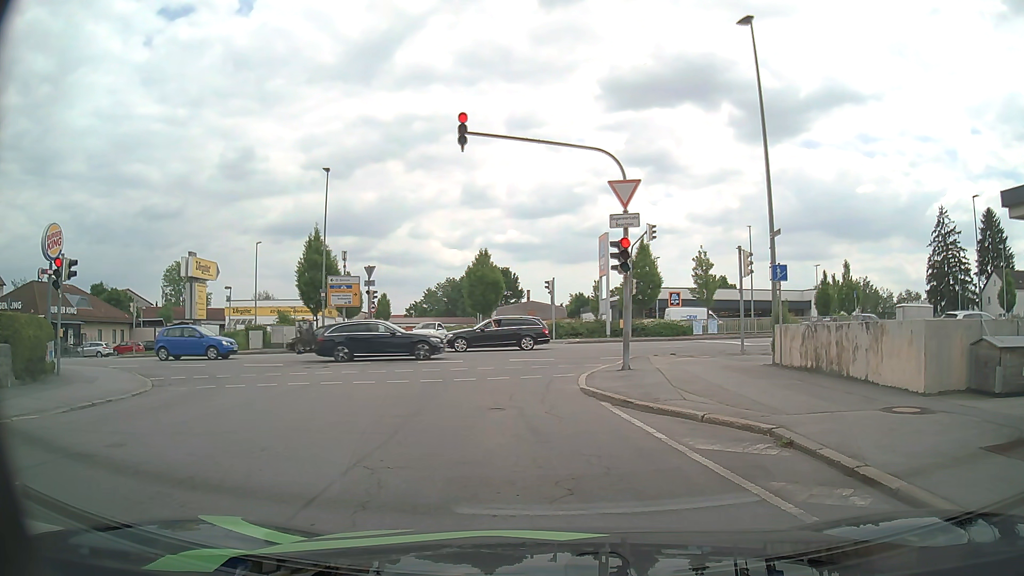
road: residential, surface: asphalt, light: Day
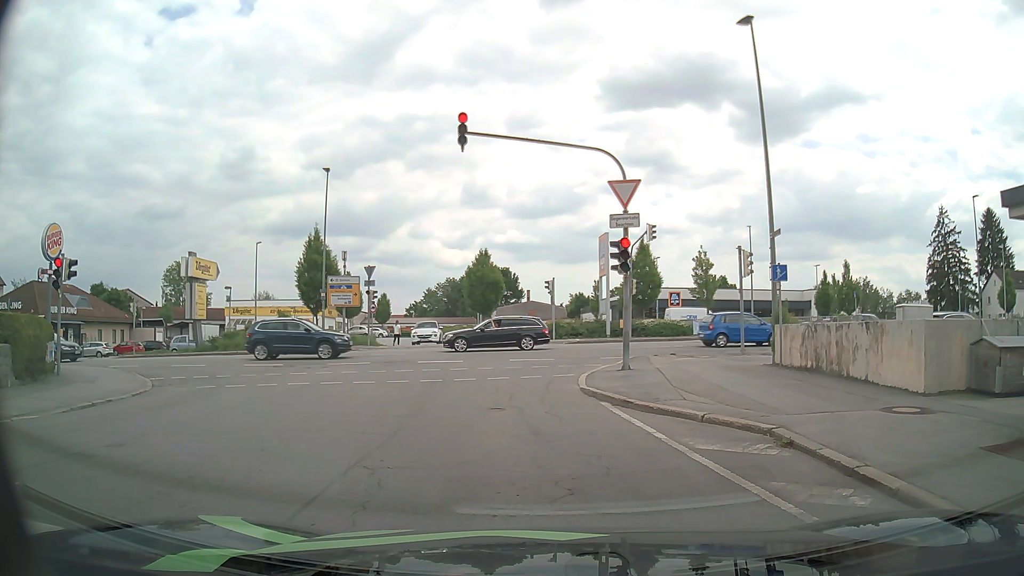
(0.0, 0.0) m; 0°
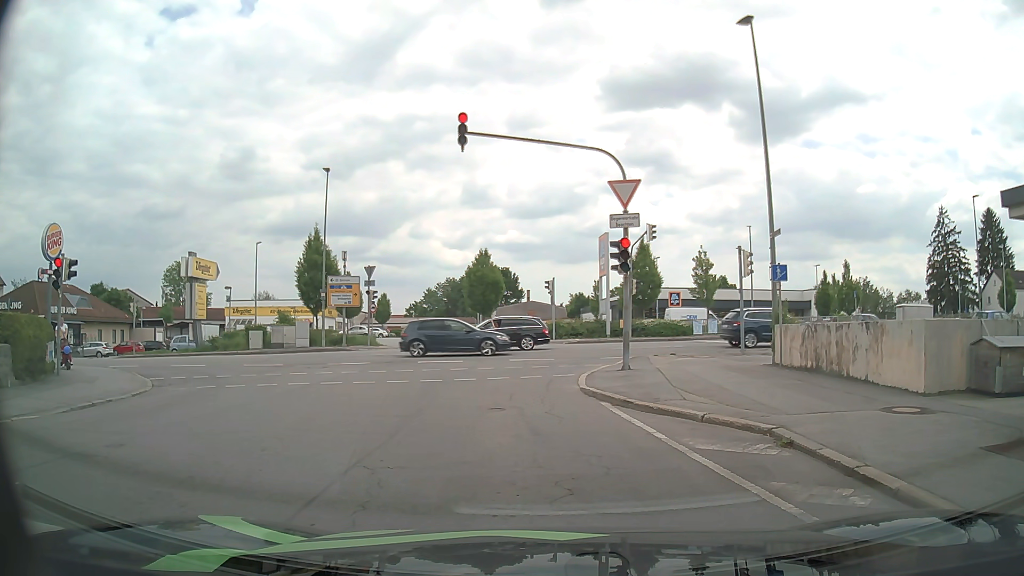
(0.0, 0.0) m; 0°
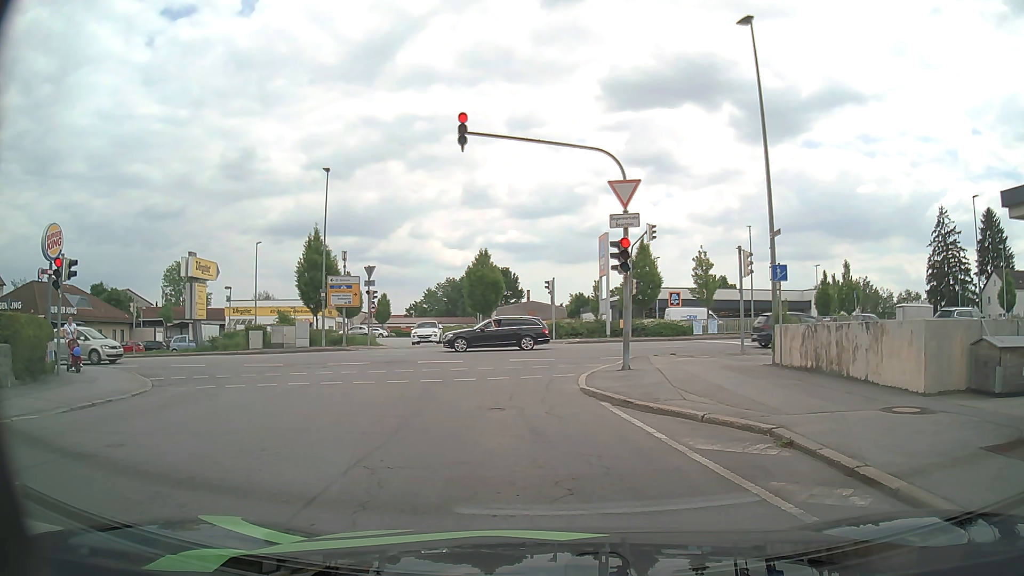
(0.0, 0.0) m; 0°
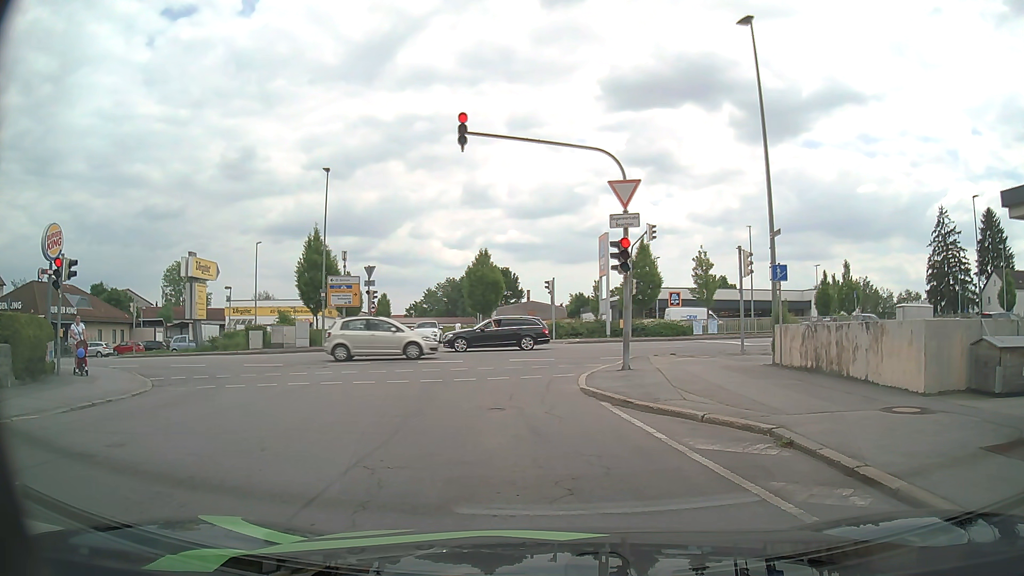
(0.0, 0.0) m; 0°
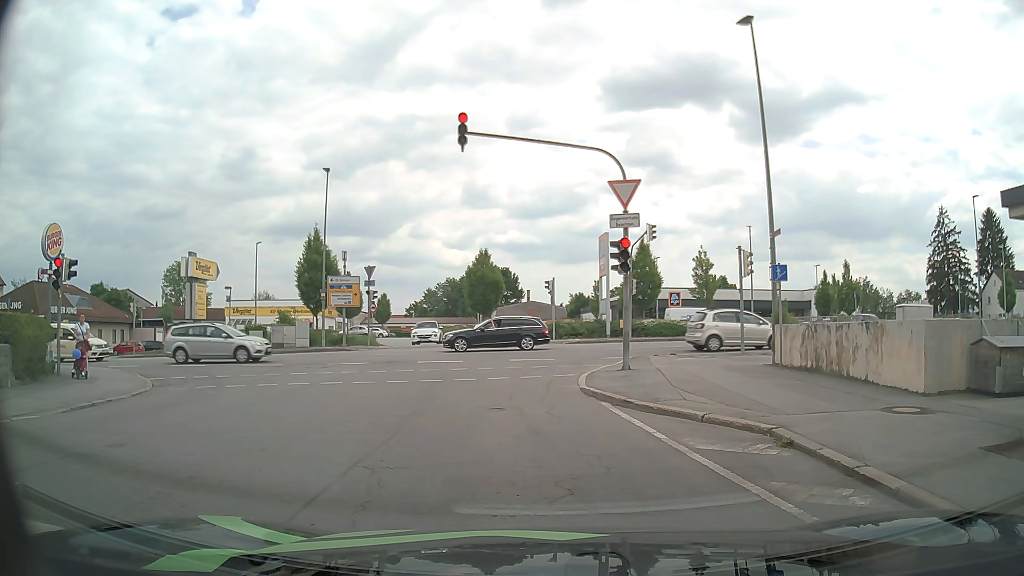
(0.0, 0.0) m; 0°
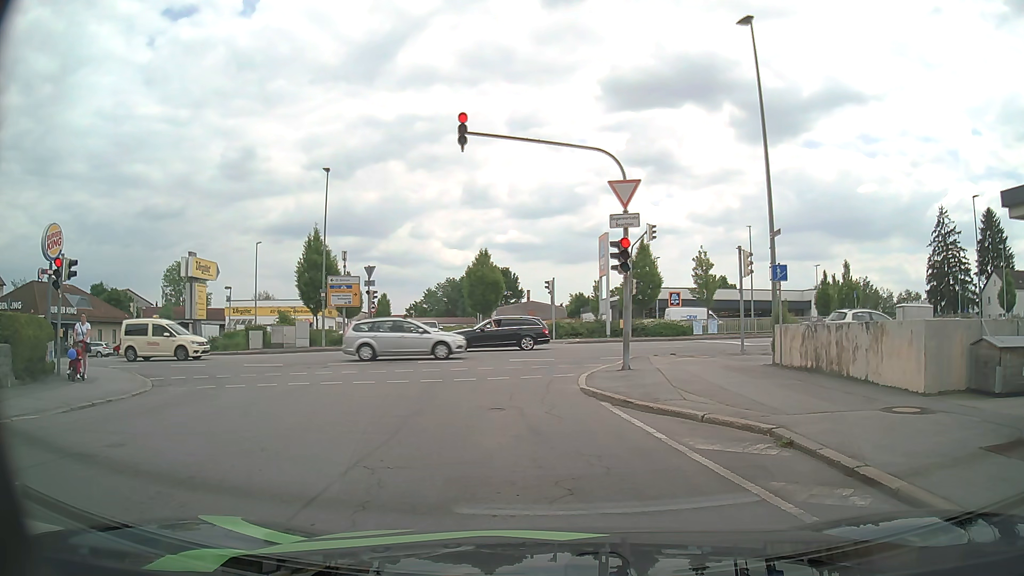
(0.0, 0.0) m; 0°
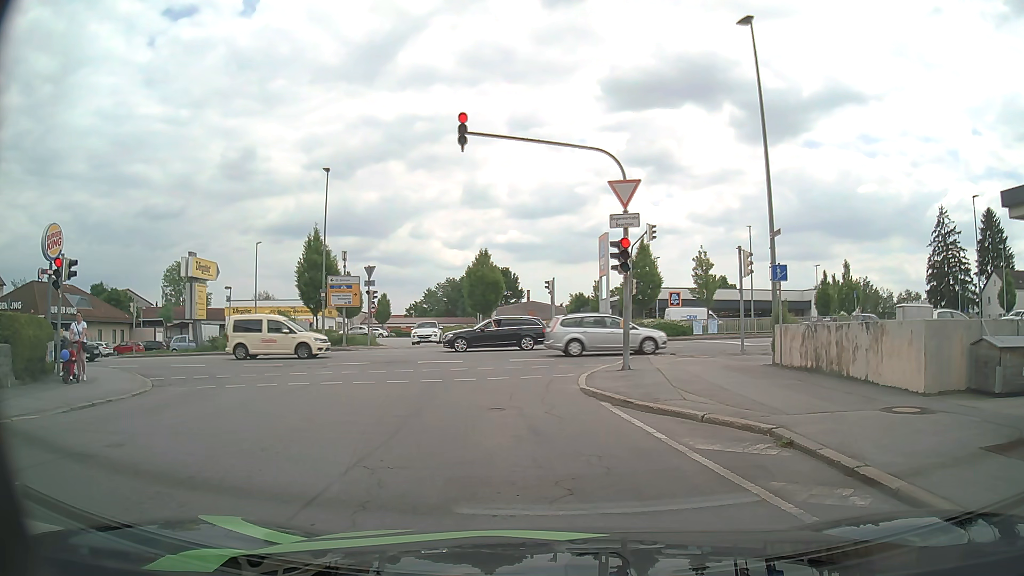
(0.0, 0.0) m; 0°
(0, +10) (0, +20) (+6, +28) (+15, +30) (+25, +31) (+35, +31) (+45, +32) (+55, +32) (+65, +32) (+75, +32) m
